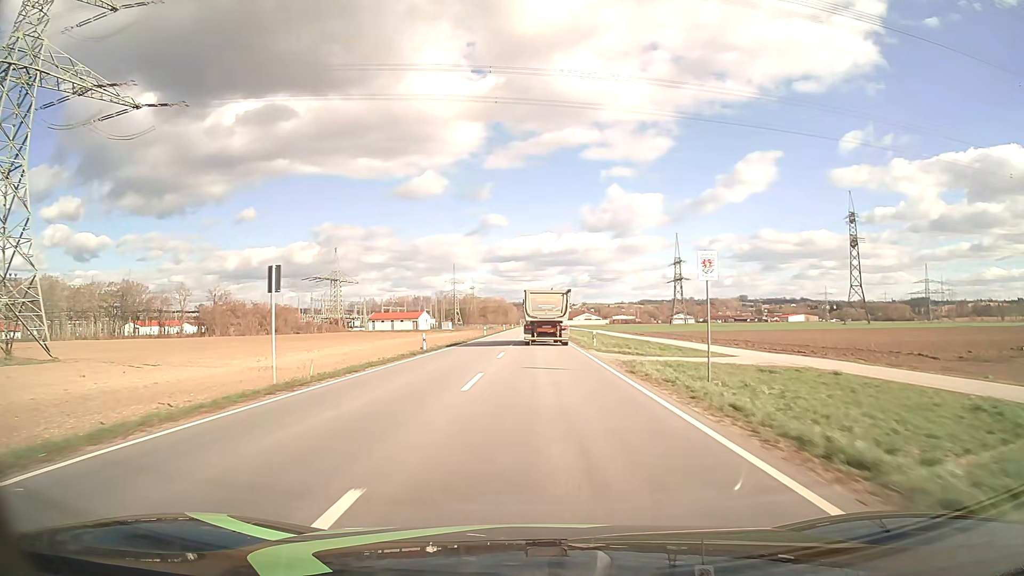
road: primary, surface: asphalt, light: Day
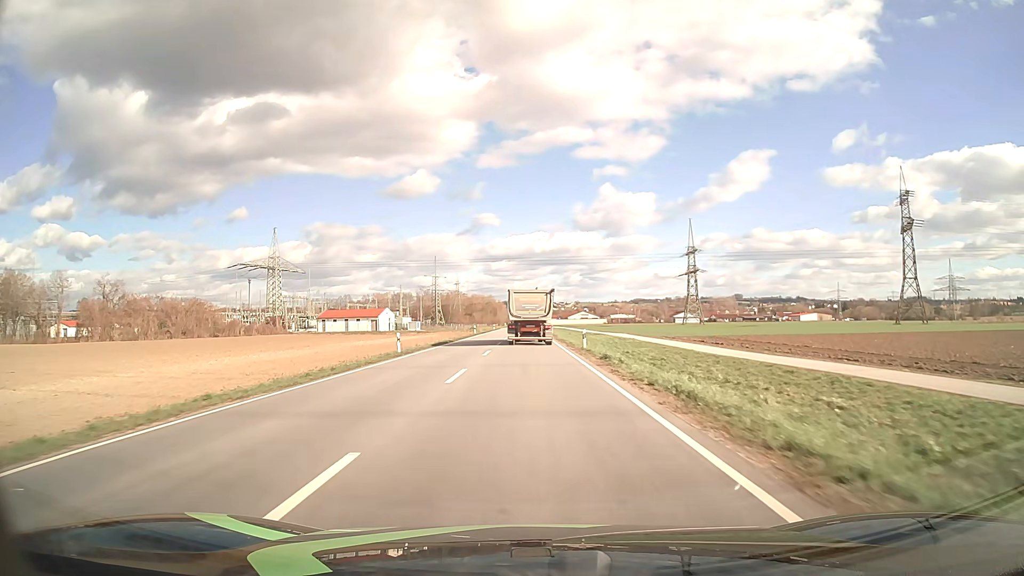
(+0.6, +47.7) m; +1°
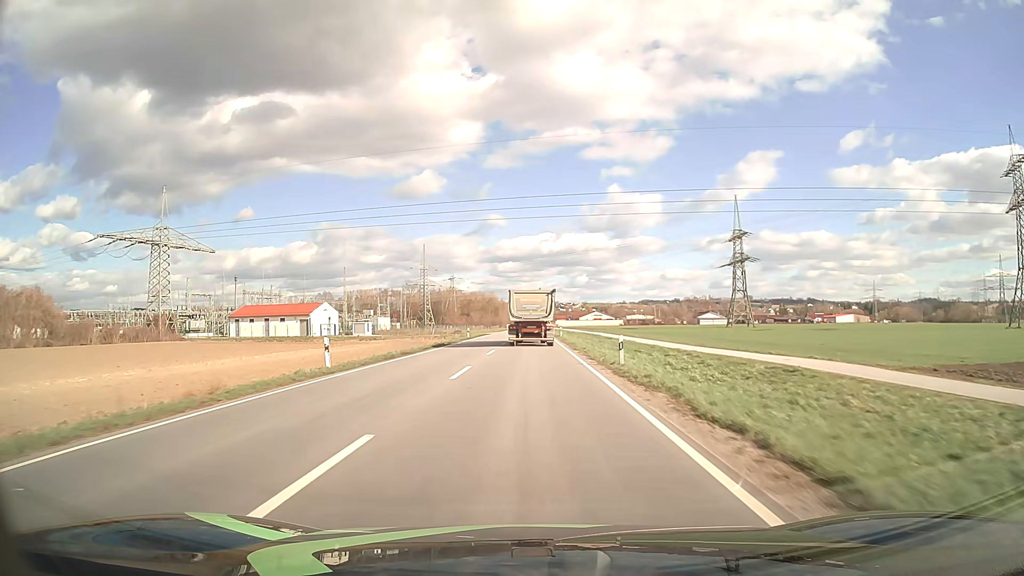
(-0.4, +60.5) m; -1°
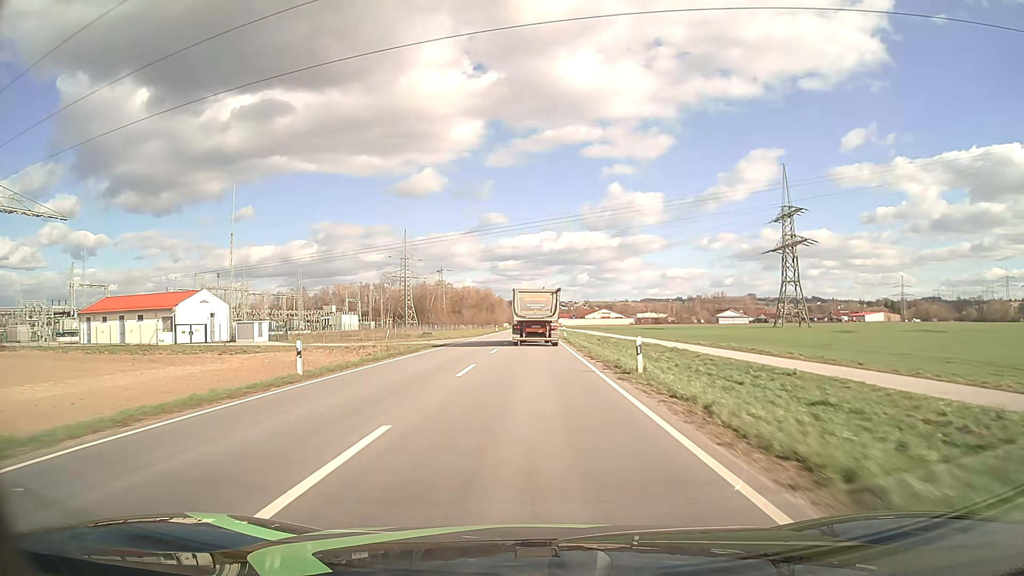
(-0.1, +48.6) m; 0°
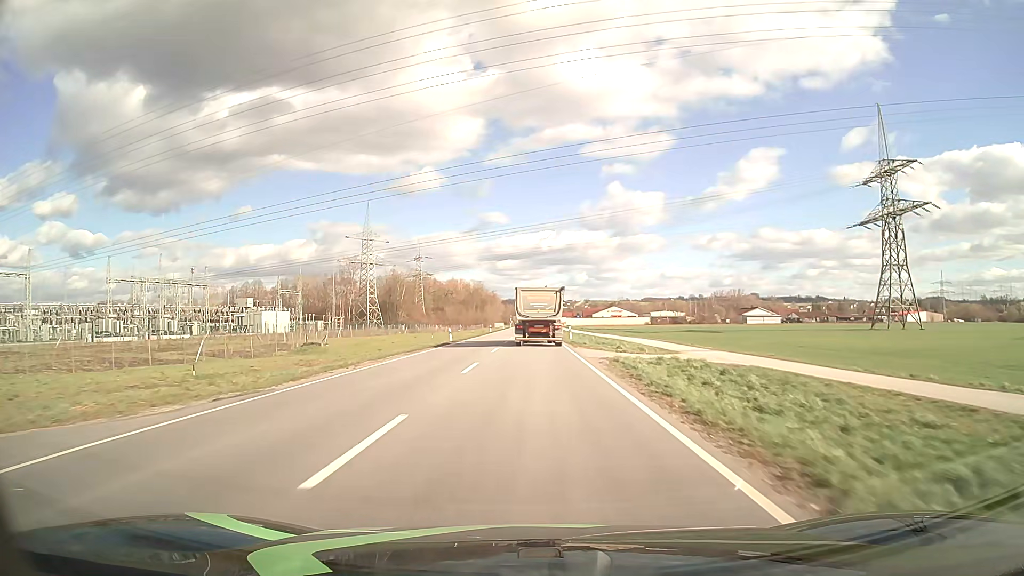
(0.0, +60.4) m; 0°
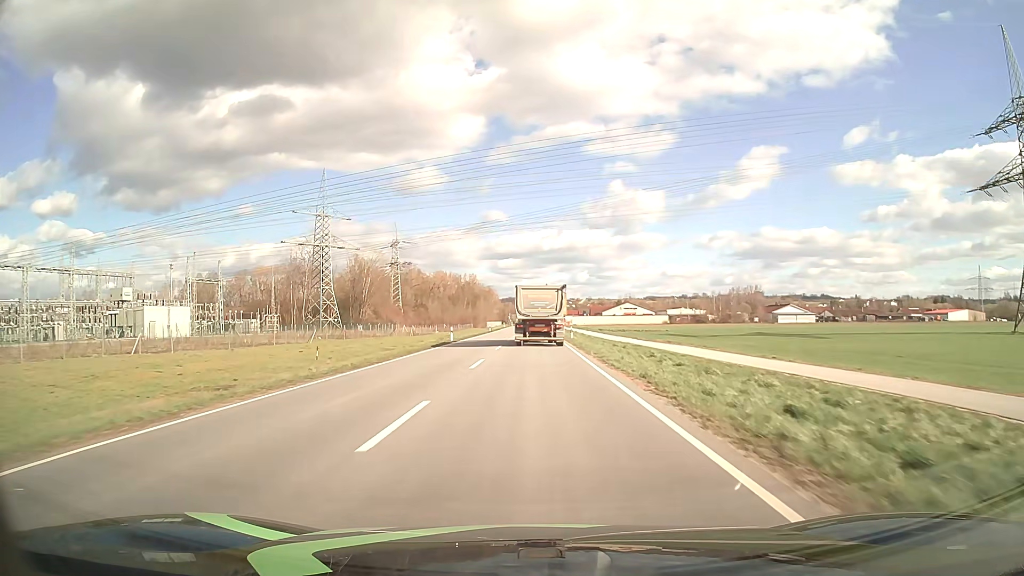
(0.0, +47.6) m; 0°
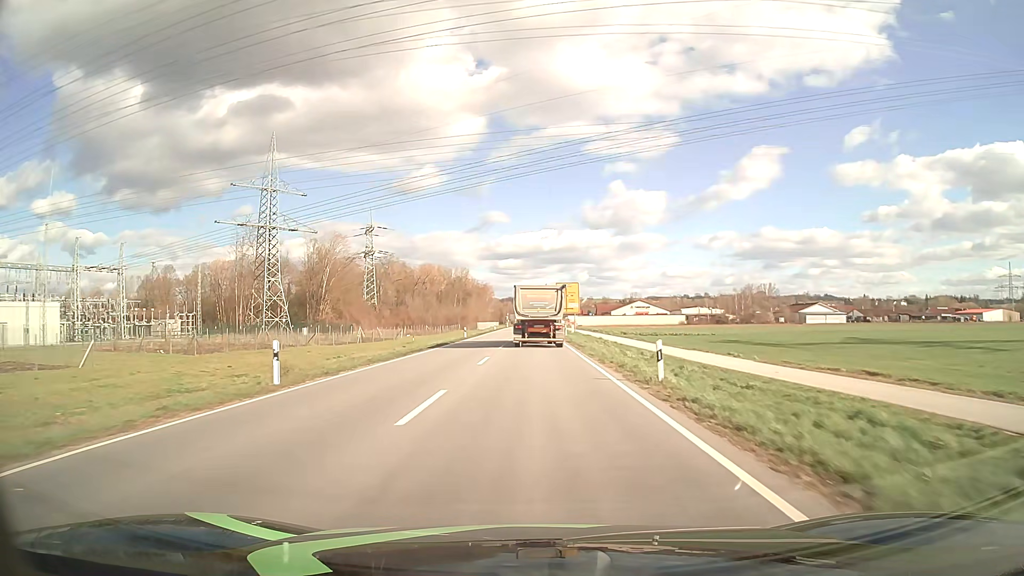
(0.0, +35.0) m; 0°
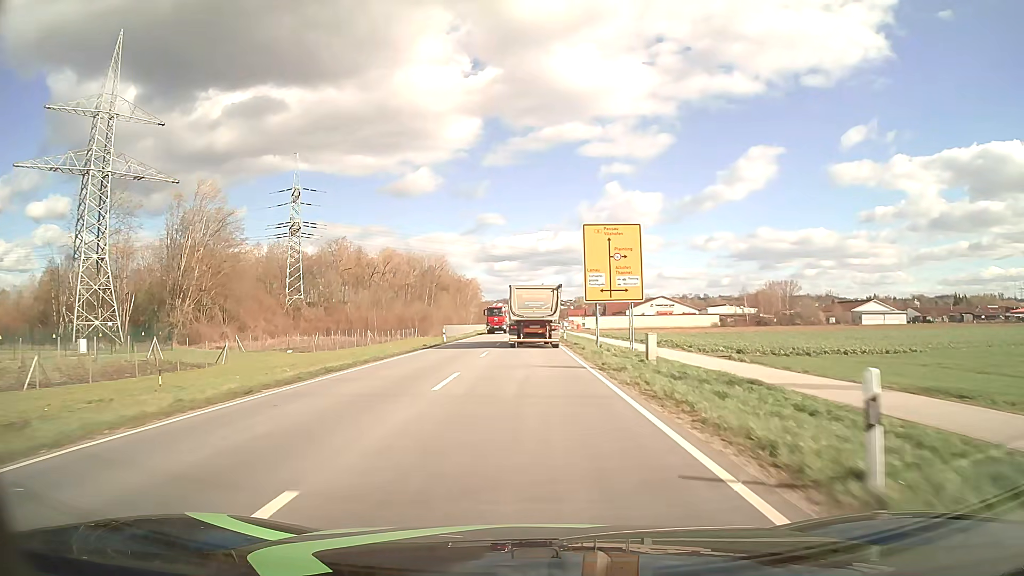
(+0.2, +56.9) m; 0°
(0, +10) (0, +20) (0, +30) (0, +40) (0, +50) (0, +60) (0, +70) (0, +80) (0, +90) (0, +100) m
